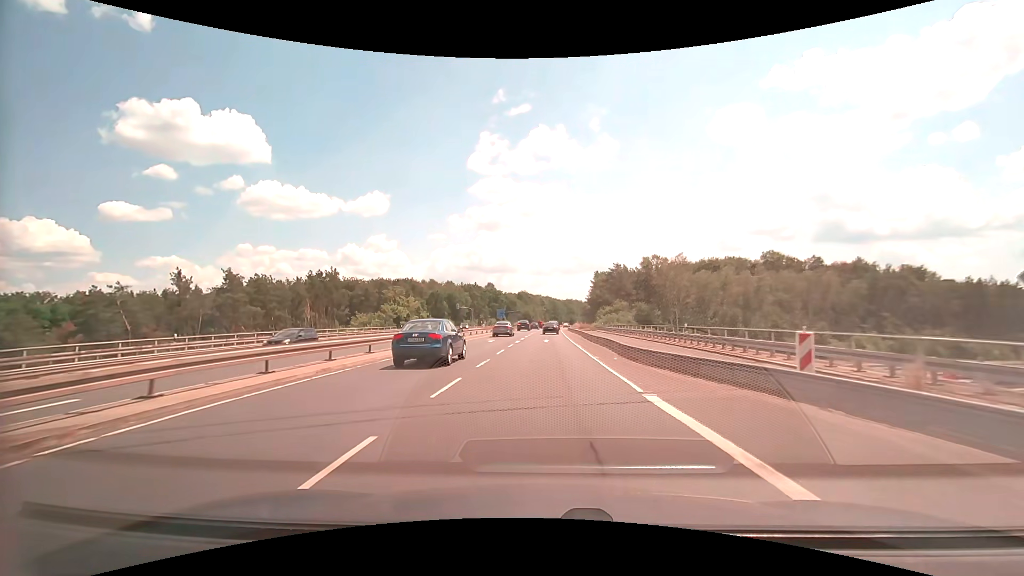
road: secondary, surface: asphalt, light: Day
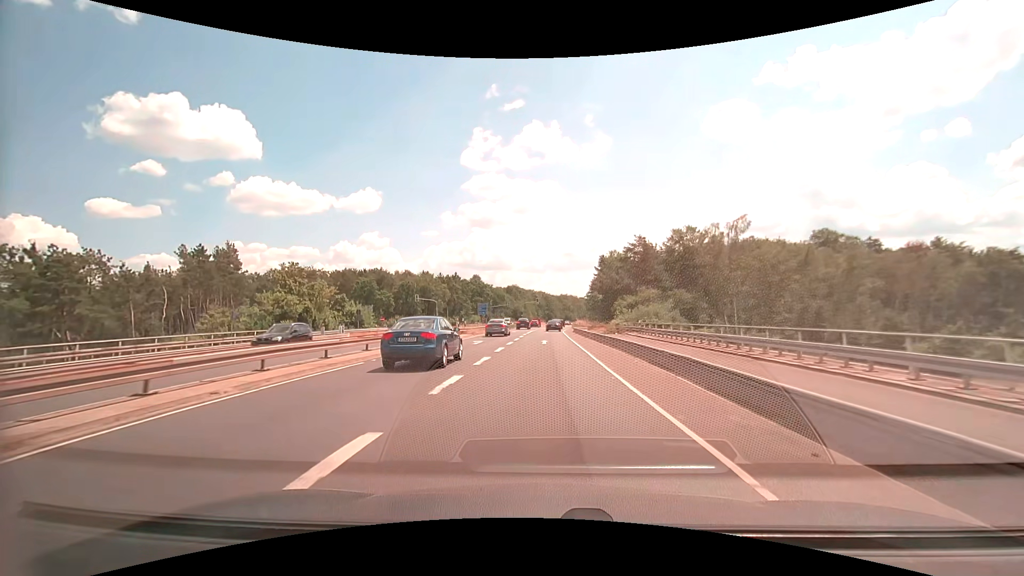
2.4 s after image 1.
(+0.3, +35.9) m; +1°
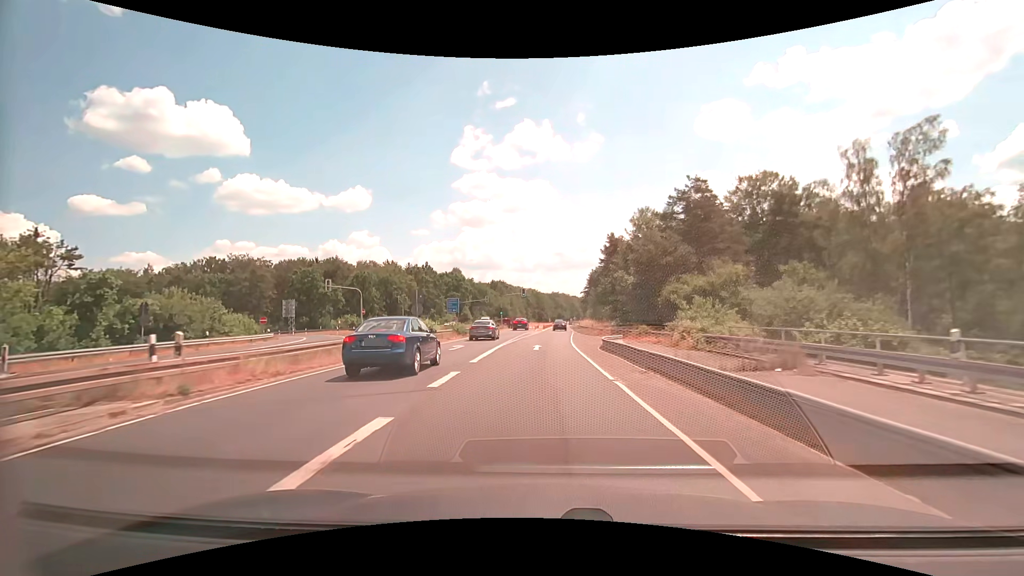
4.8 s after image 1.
(+0.2, +35.2) m; +1°
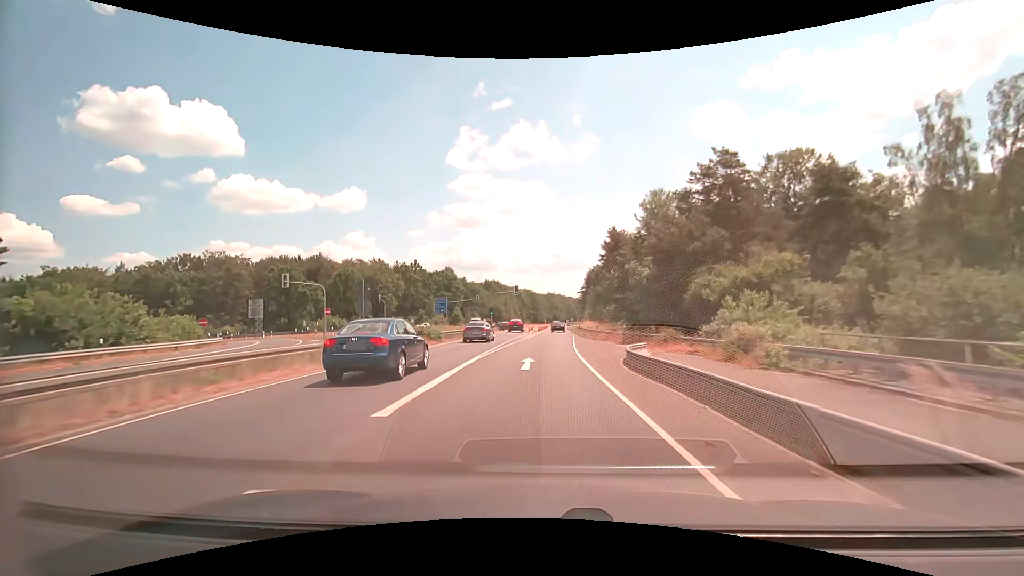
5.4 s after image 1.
(+0.1, +8.7) m; 0°
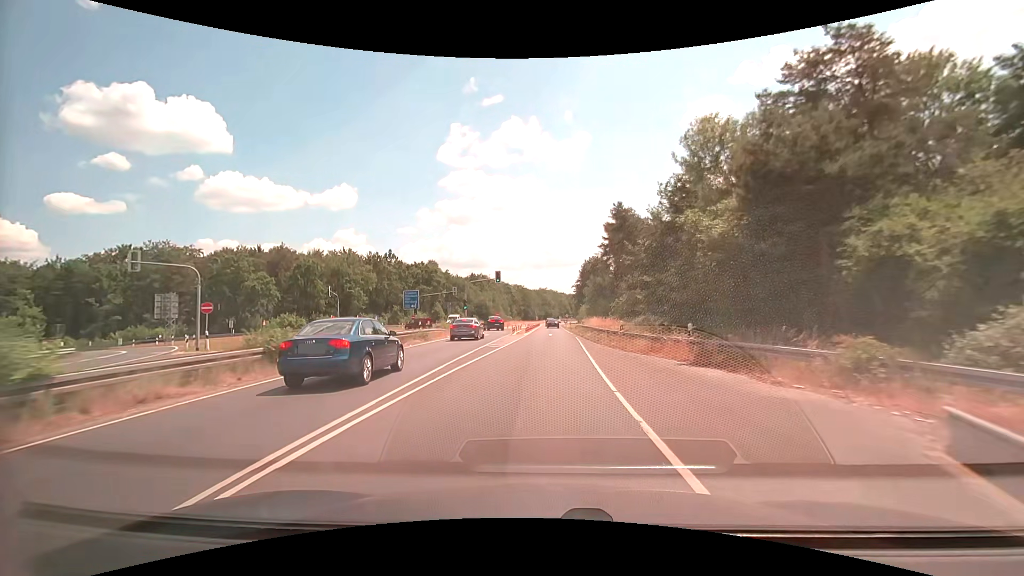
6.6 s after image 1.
(+0.2, +17.3) m; +1°
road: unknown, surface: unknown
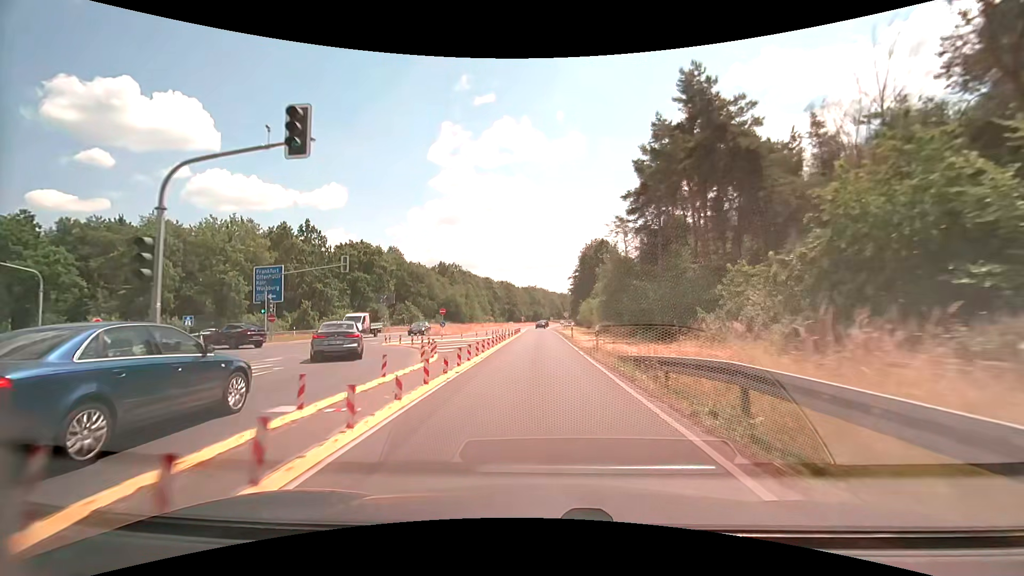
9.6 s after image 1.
(+0.7, +43.0) m; +2°
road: secondary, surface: asphalt
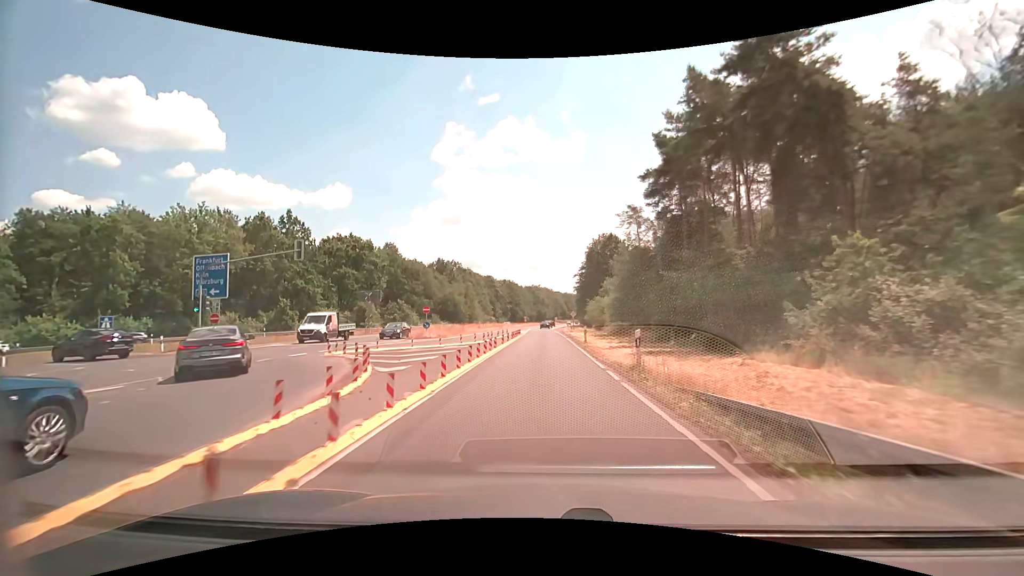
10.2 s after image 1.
(-0.1, +8.6) m; -1°
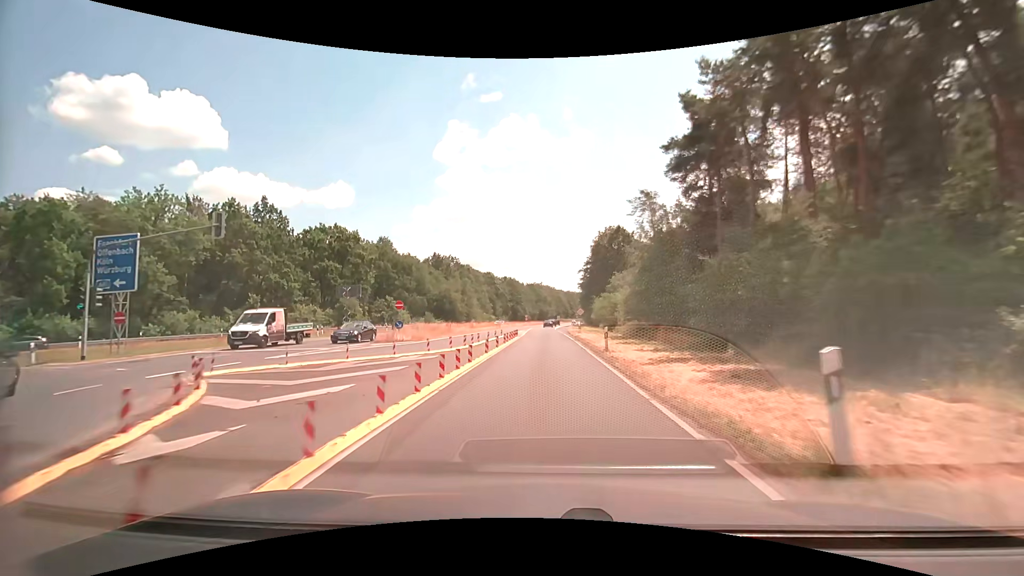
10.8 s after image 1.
(0.0, +8.7) m; 0°
